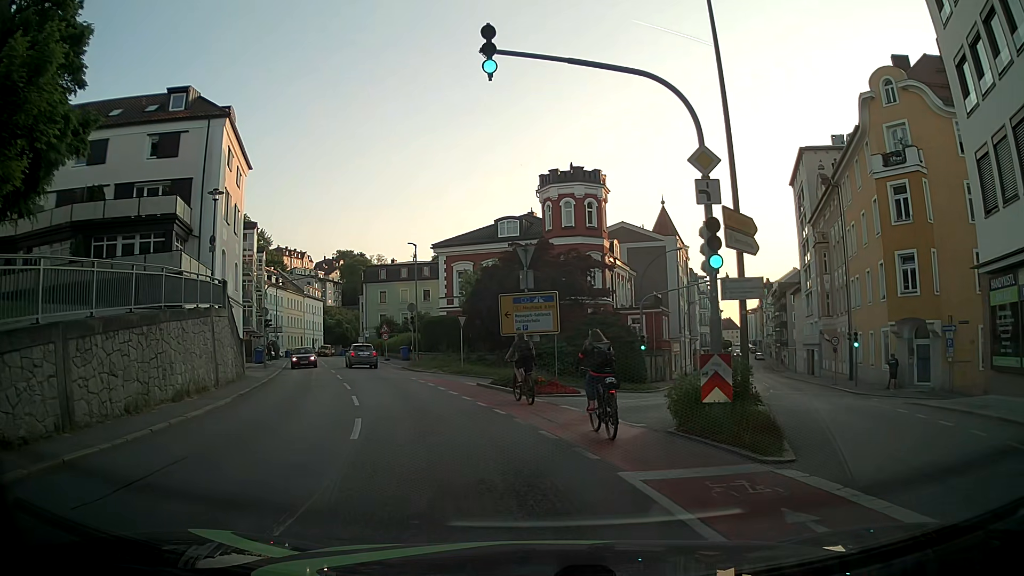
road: tertiary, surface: asphalt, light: Day
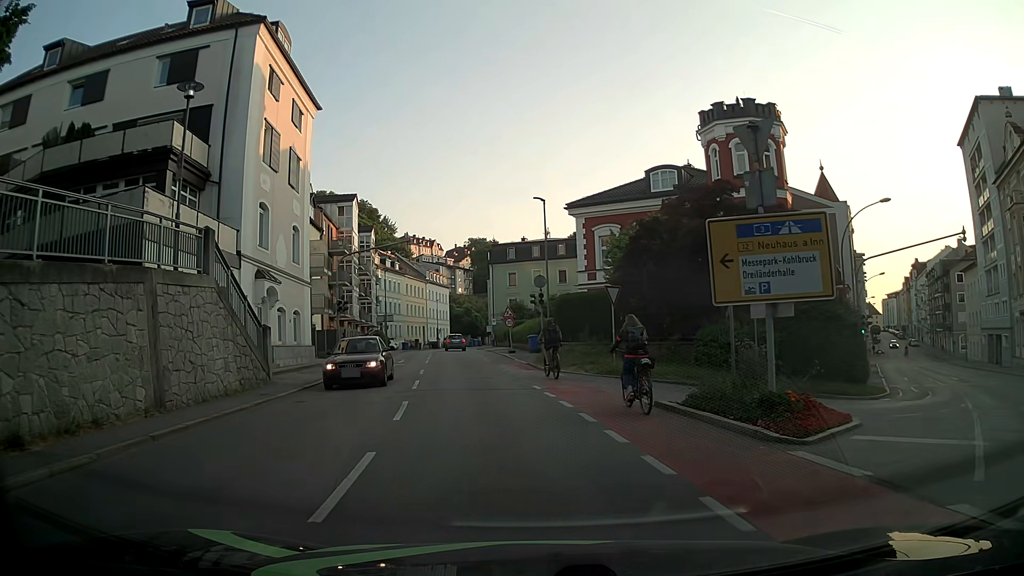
(-1.4, +11.7) m; -12°
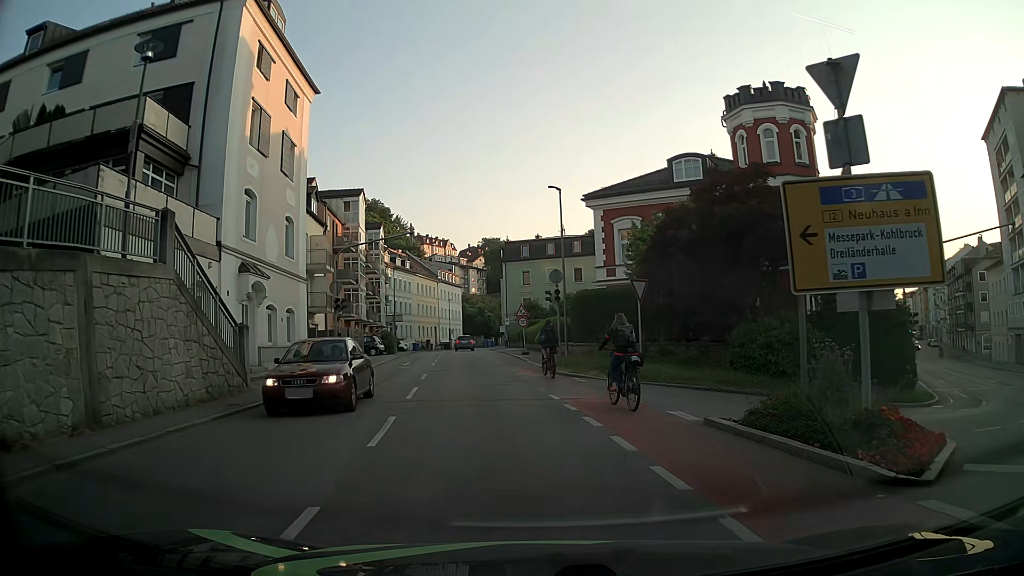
(0.0, +2.7) m; -1°
